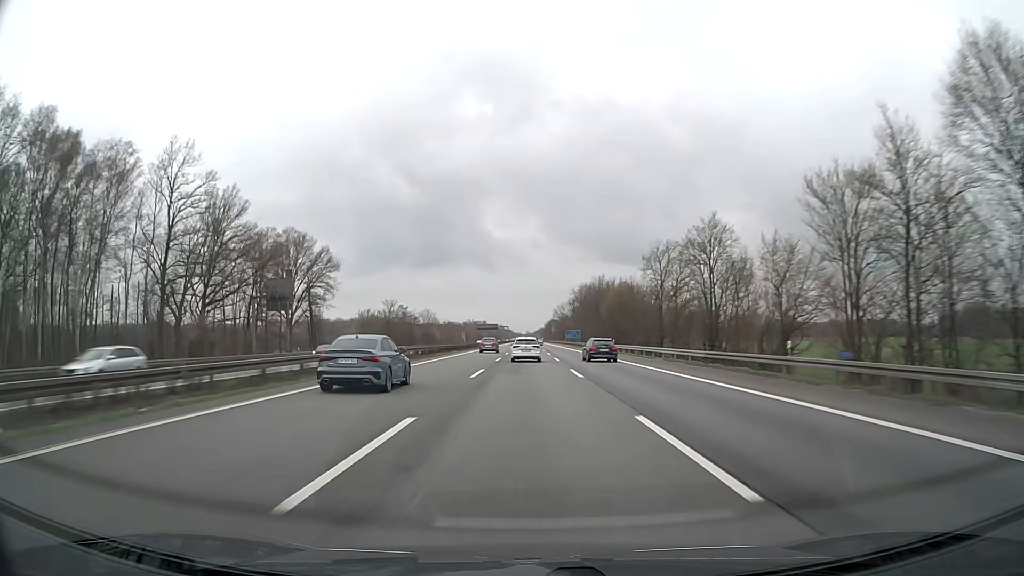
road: motorway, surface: asphalt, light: Day
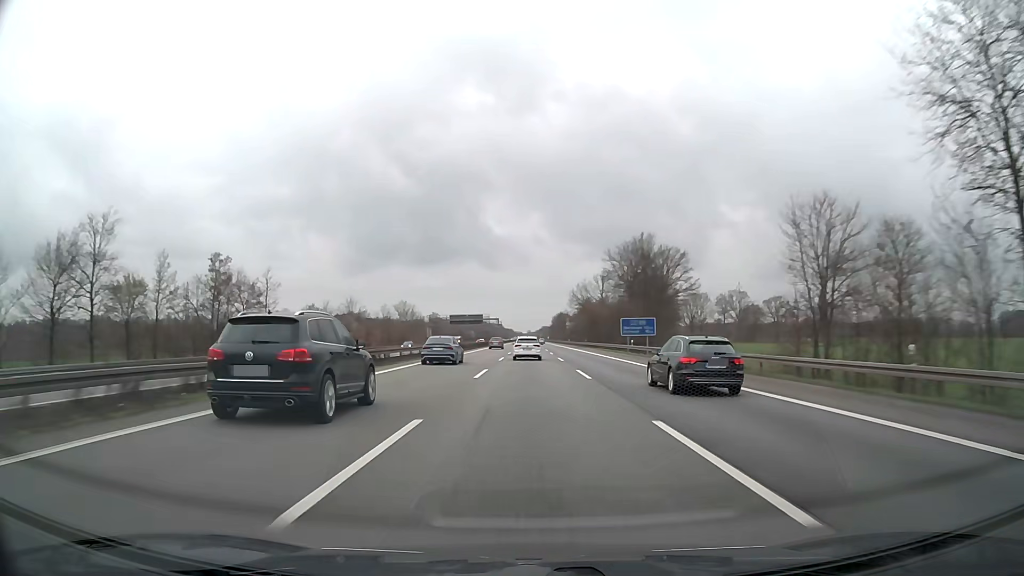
(-0.3, +108.6) m; 0°
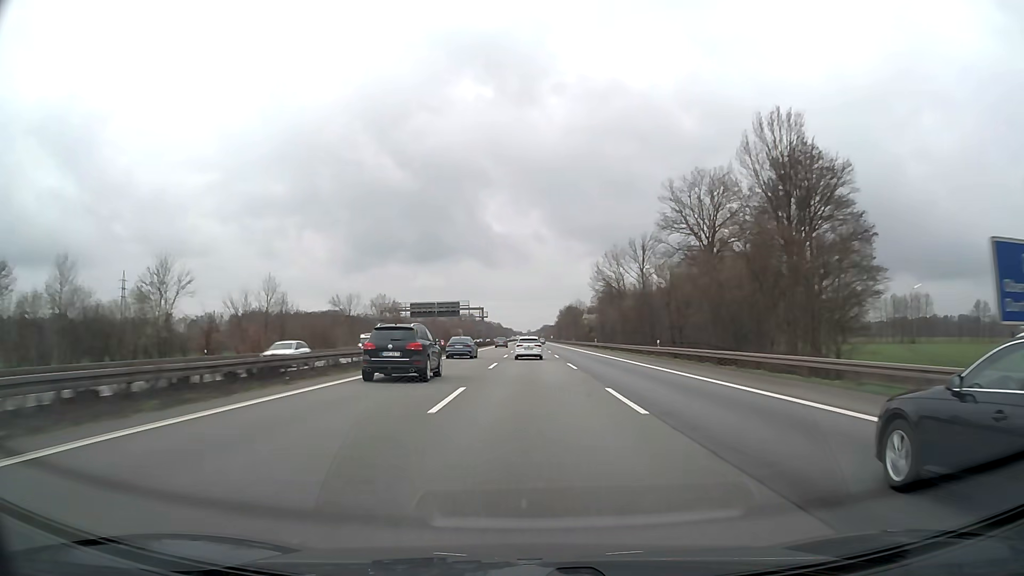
(0.0, +65.0) m; 0°
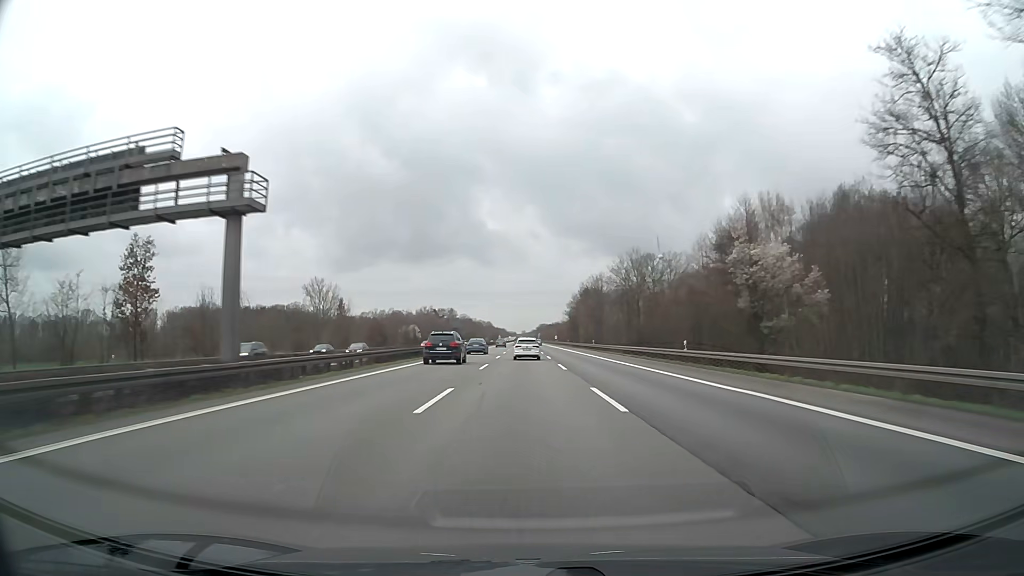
(+0.5, +107.7) m; 0°
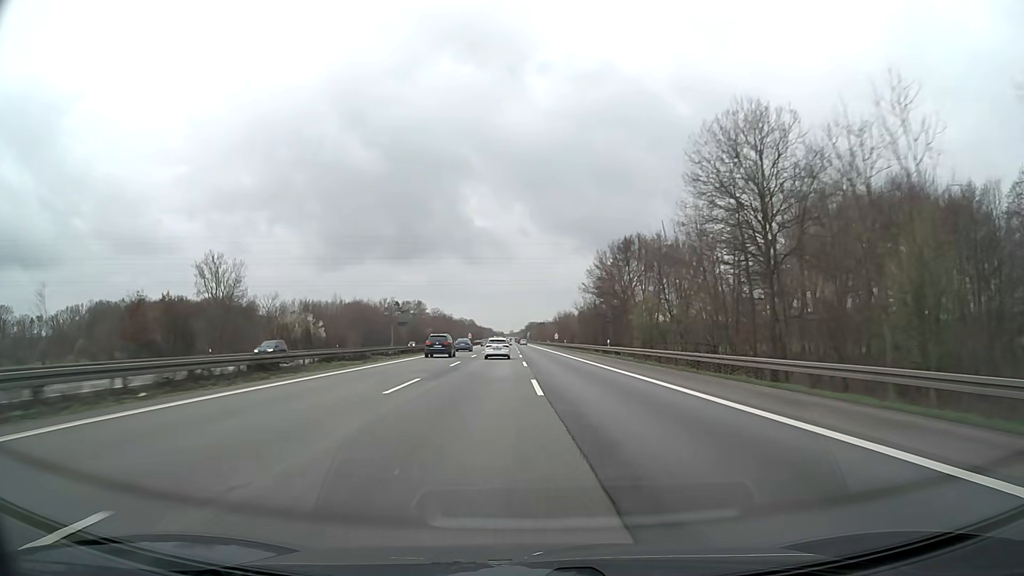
(+0.6, +85.6) m; +1°
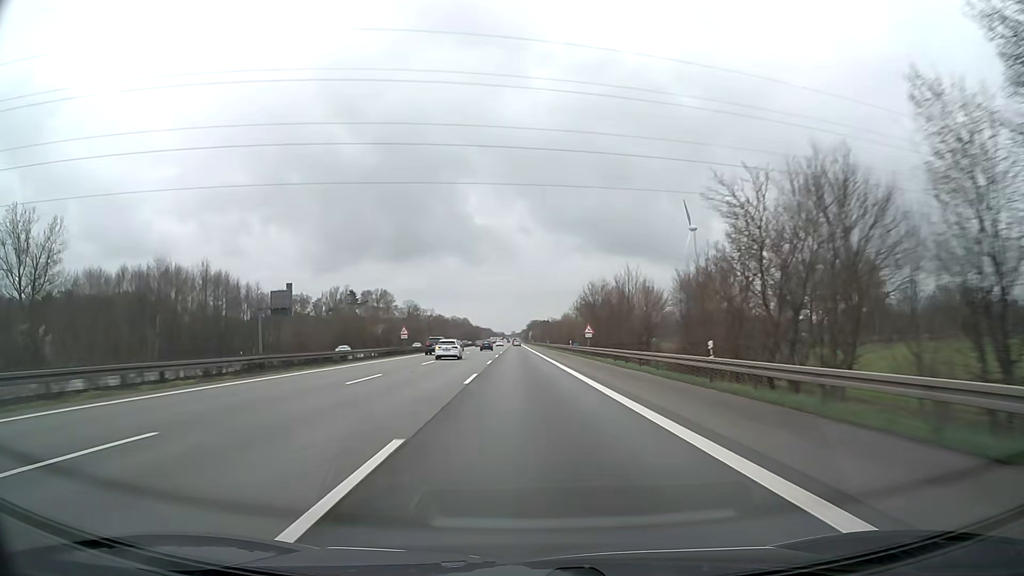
(+0.3, +85.6) m; 0°
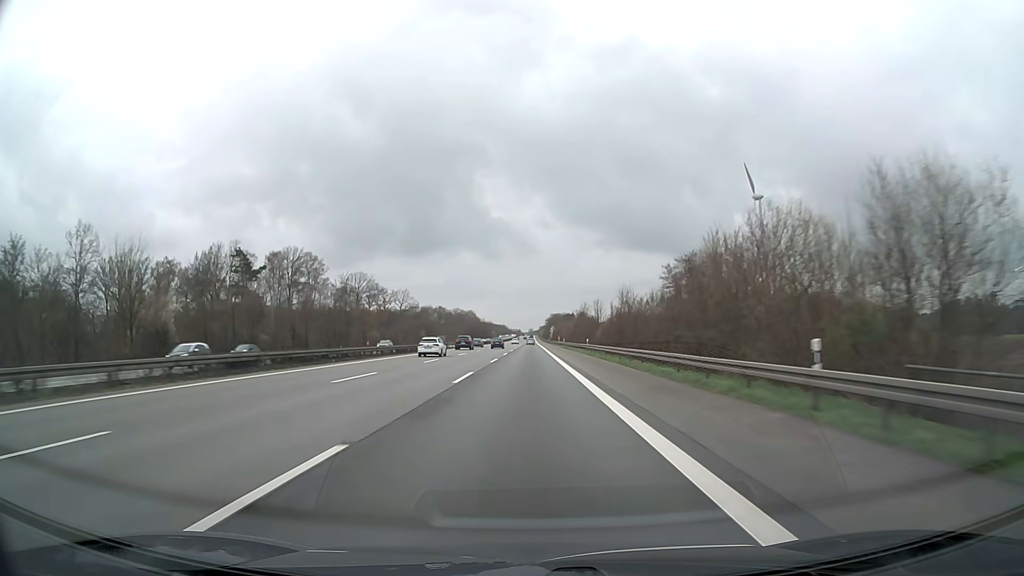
(-1.6, +109.0) m; -2°
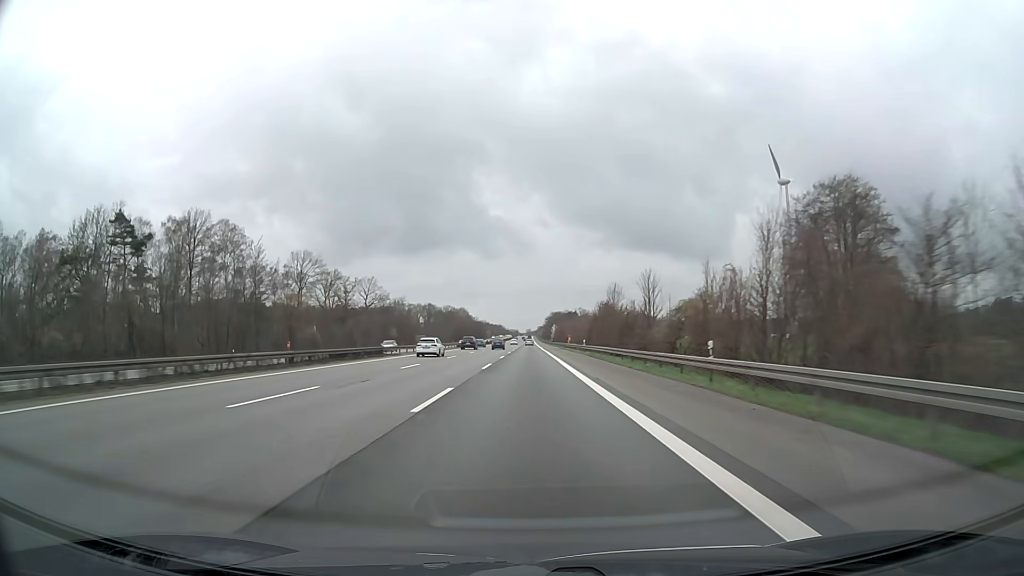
(0.0, +44.0) m; 0°
(0, +10) (0, +20) (0, +30) (0, +40) (0, +50) (0, +60) (0, +70) (0, +80) (0, +90) (0, +100) m
